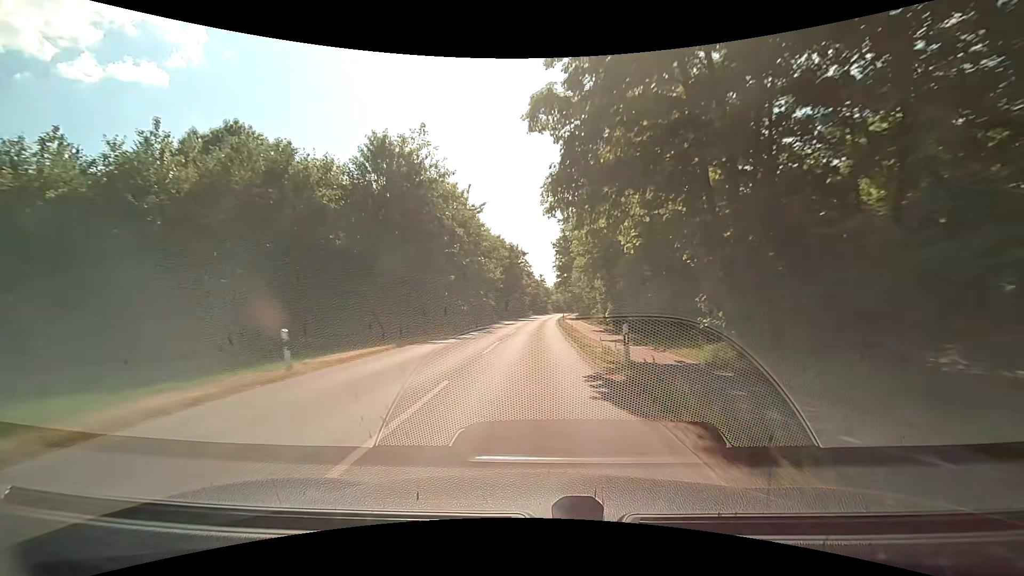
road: tertiary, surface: asphalt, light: Day
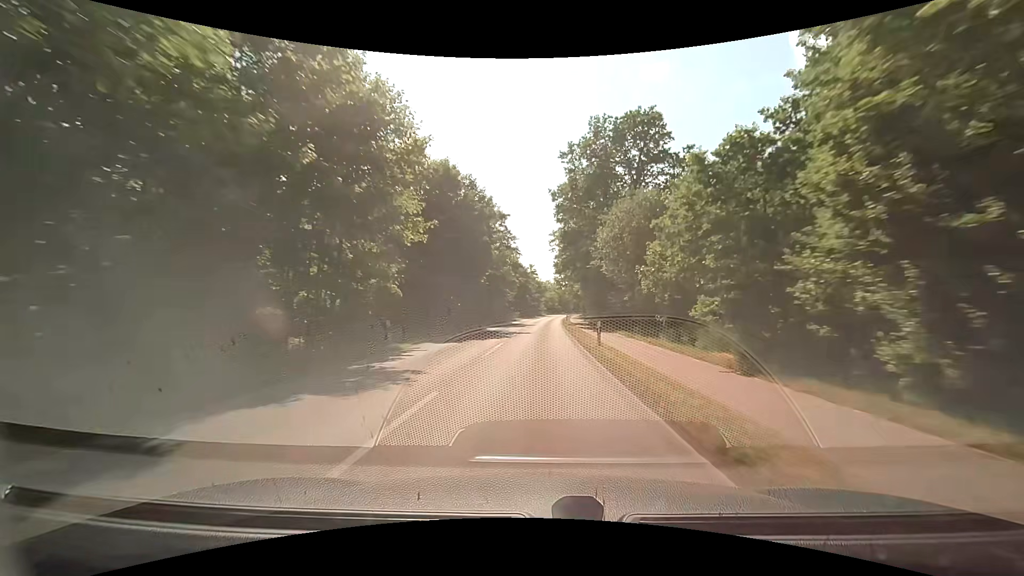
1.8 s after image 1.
(+0.2, +38.0) m; -1°
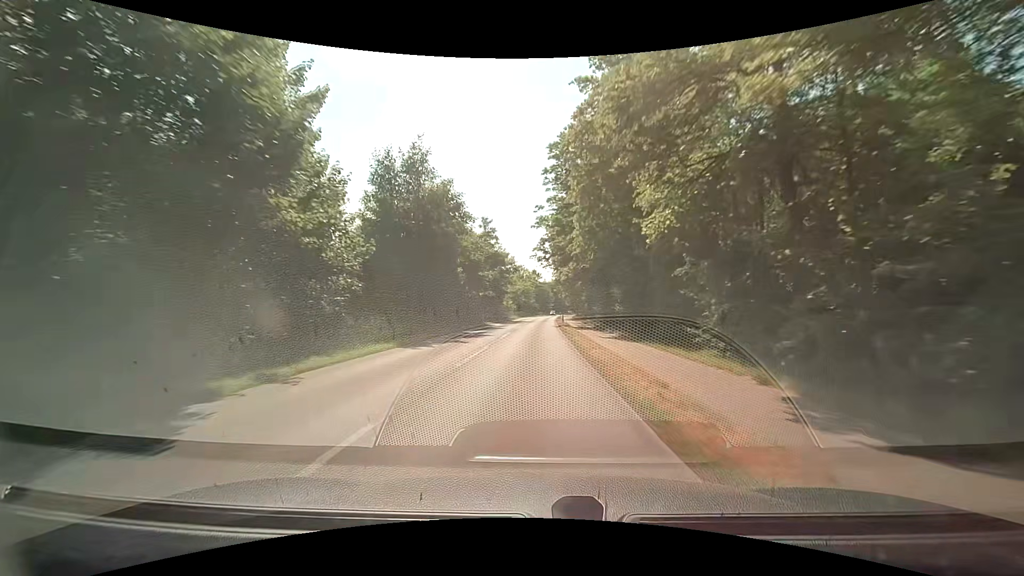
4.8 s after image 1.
(+3.5, +64.1) m; +5°
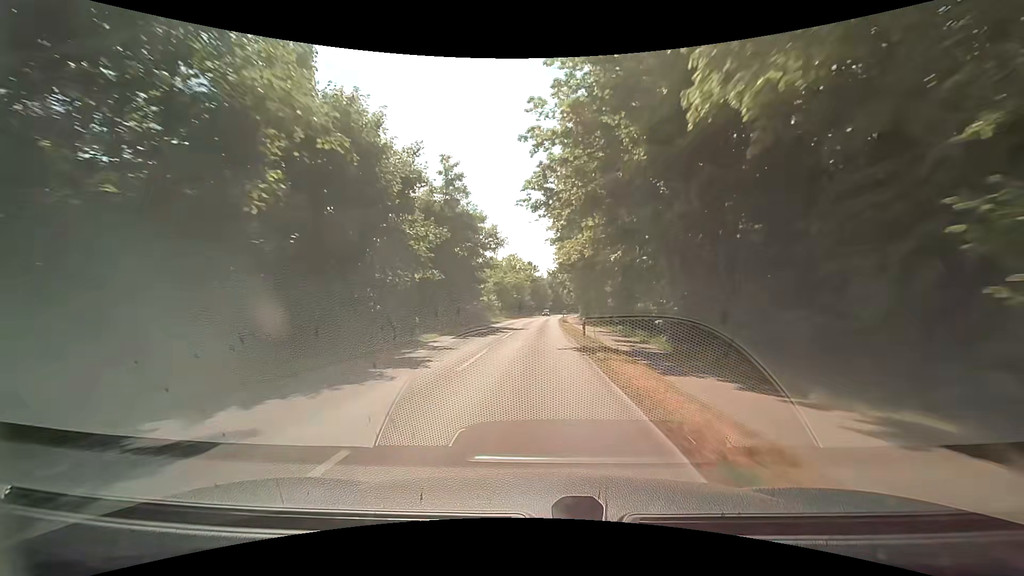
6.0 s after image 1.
(+0.1, +25.6) m; +1°
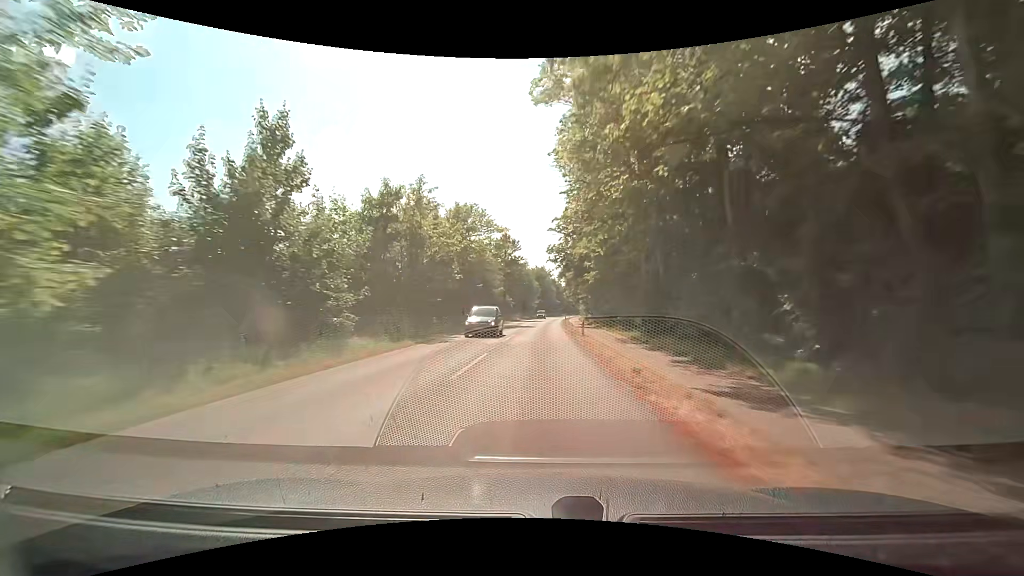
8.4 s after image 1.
(+0.4, +50.9) m; +1°
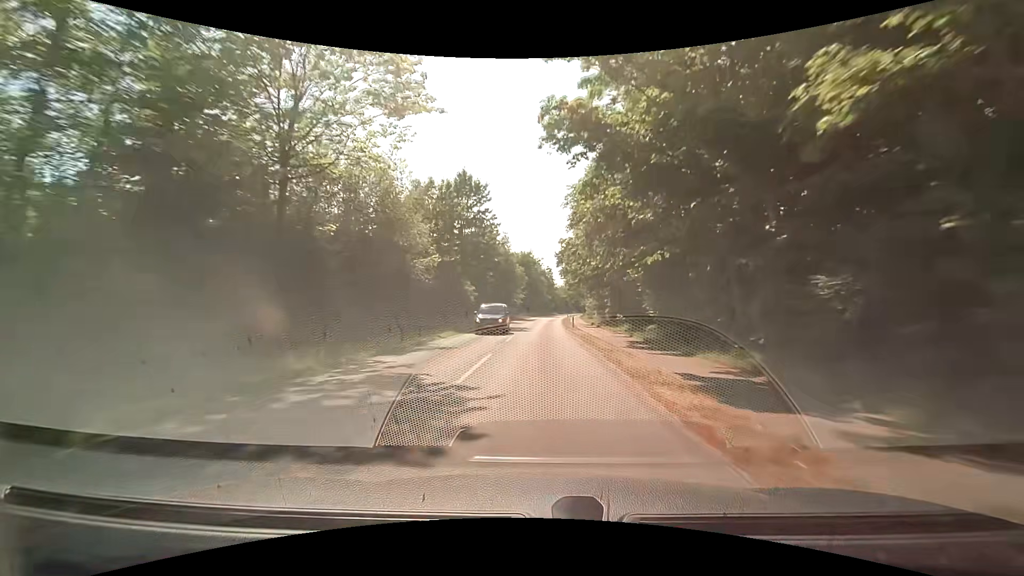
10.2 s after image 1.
(+0.4, +37.8) m; +2°
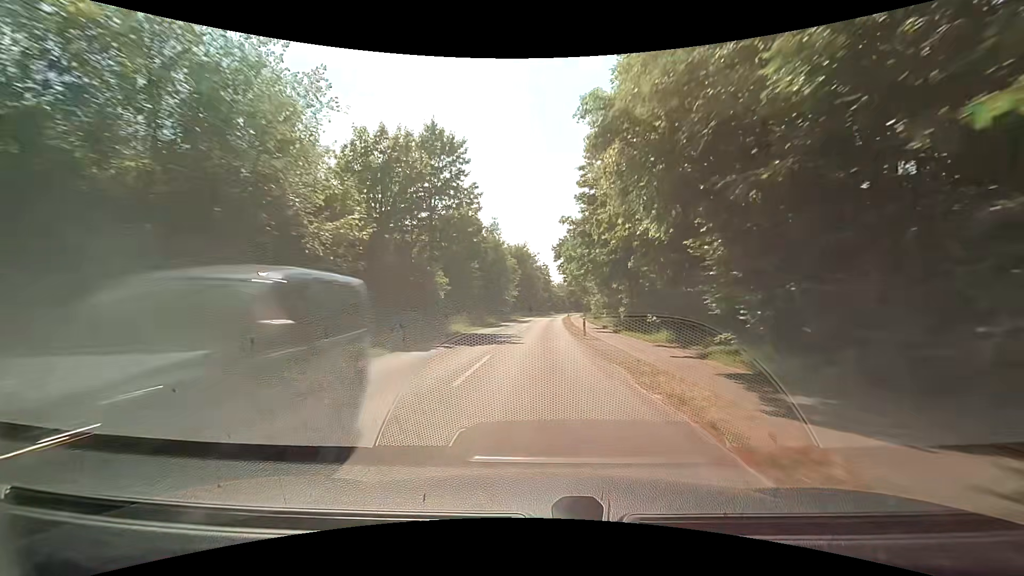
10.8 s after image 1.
(0.0, +12.6) m; 0°
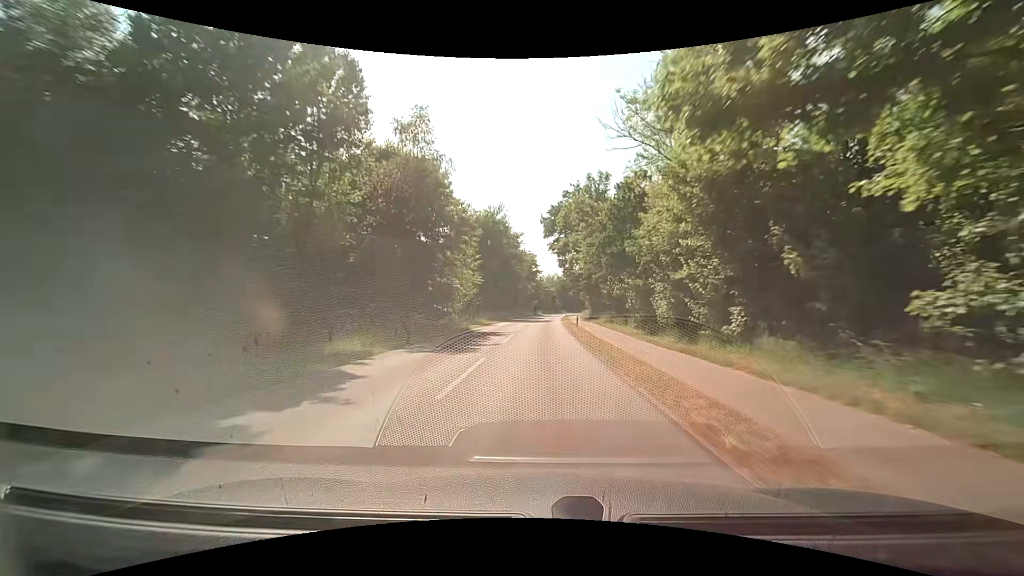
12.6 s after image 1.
(+0.7, +37.9) m; +2°
(0, +10) (0, +20) (0, +30) (+1, +40) (+1, +50) (+1, +60) (+2, +70) (+2, +80) (+3, +90) (+4, +100) m
